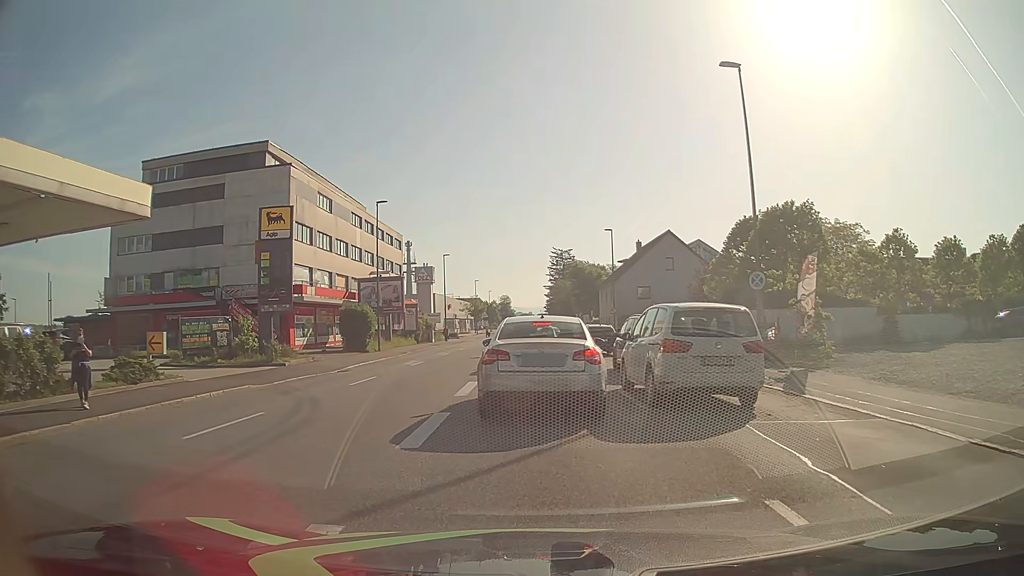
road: tertiary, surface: asphalt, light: Day
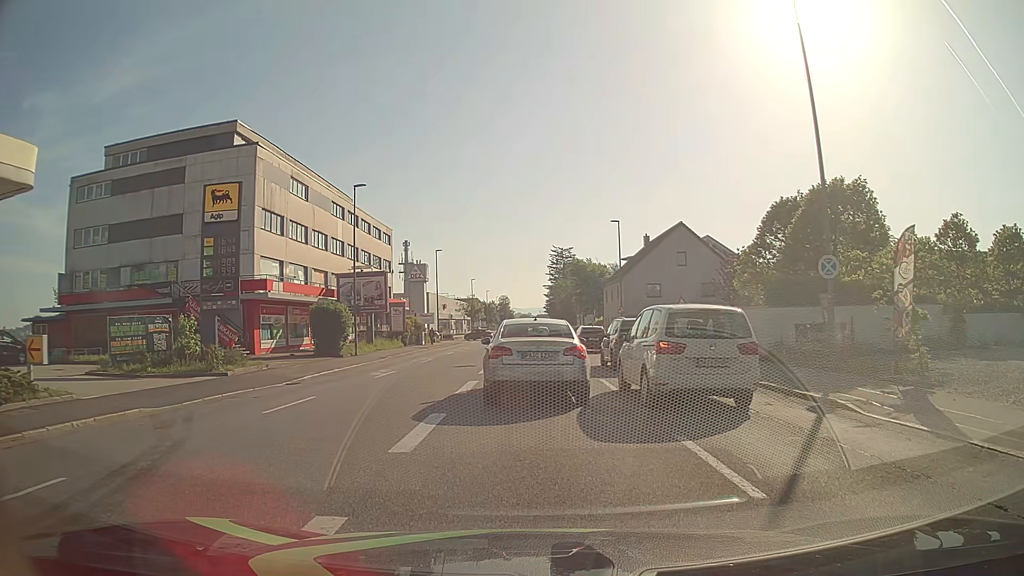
(+0.1, +5.8) m; +1°
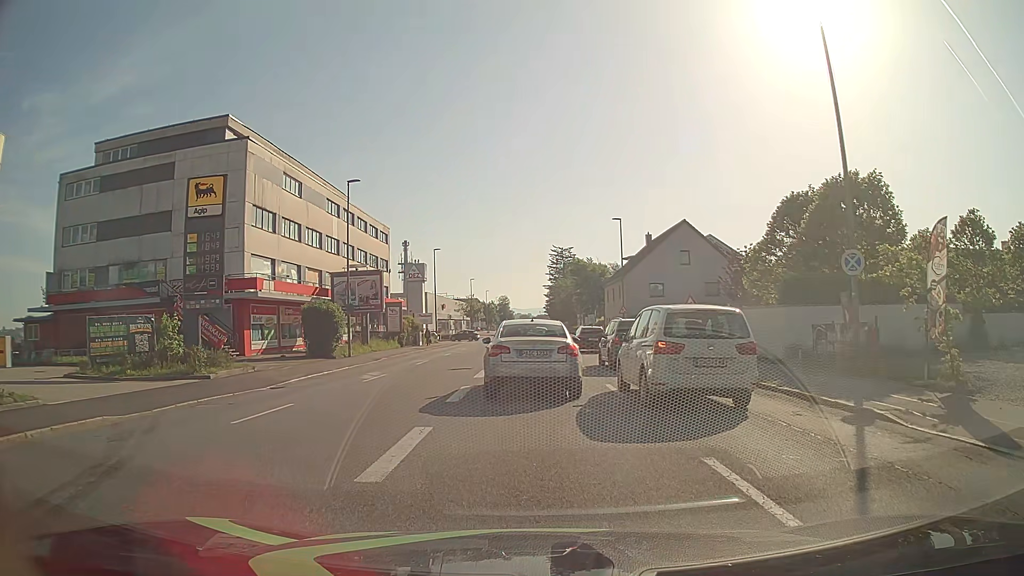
(0.0, +1.4) m; 0°
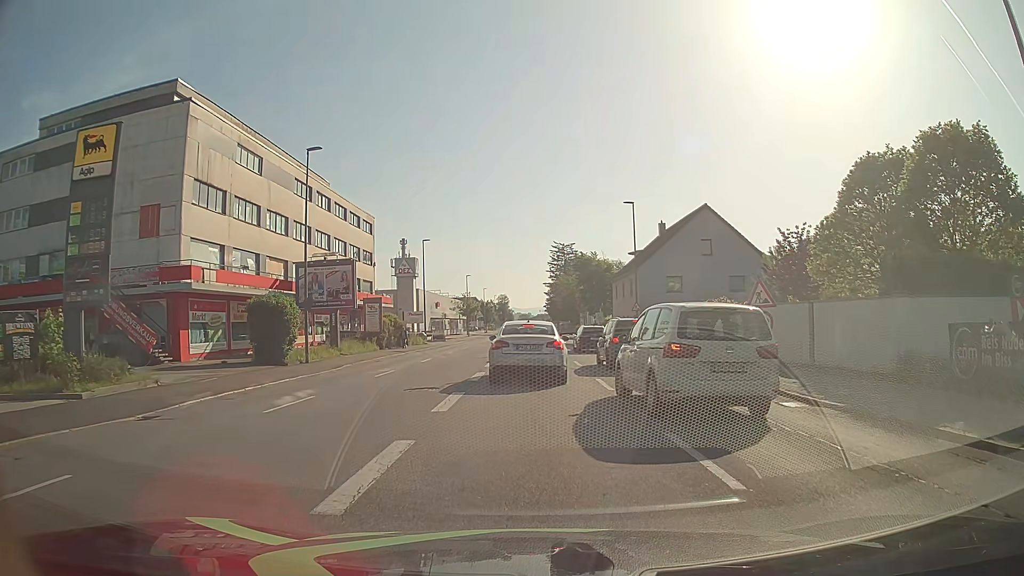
(-0.1, +7.5) m; -1°
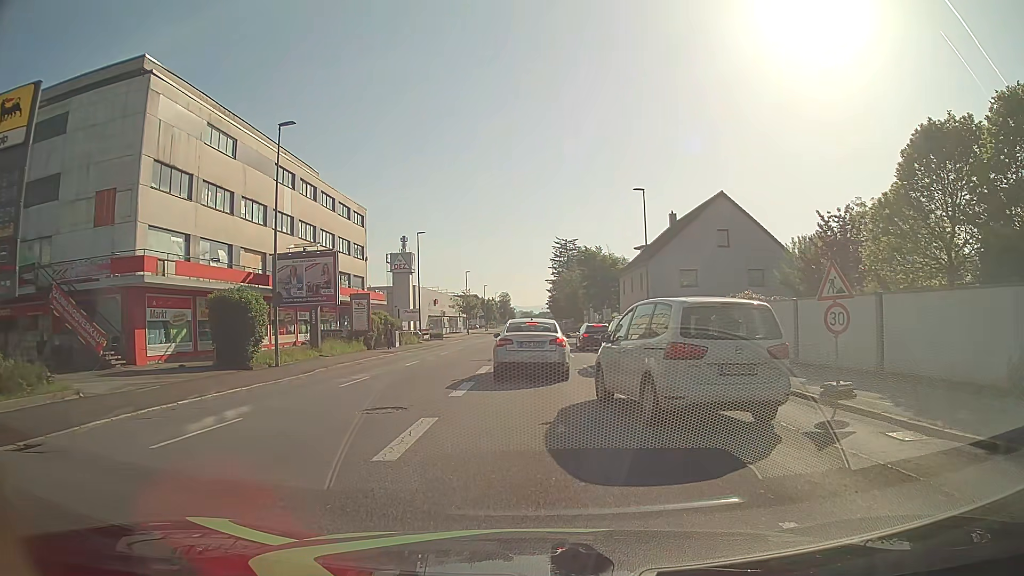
(0.0, +4.1) m; 0°
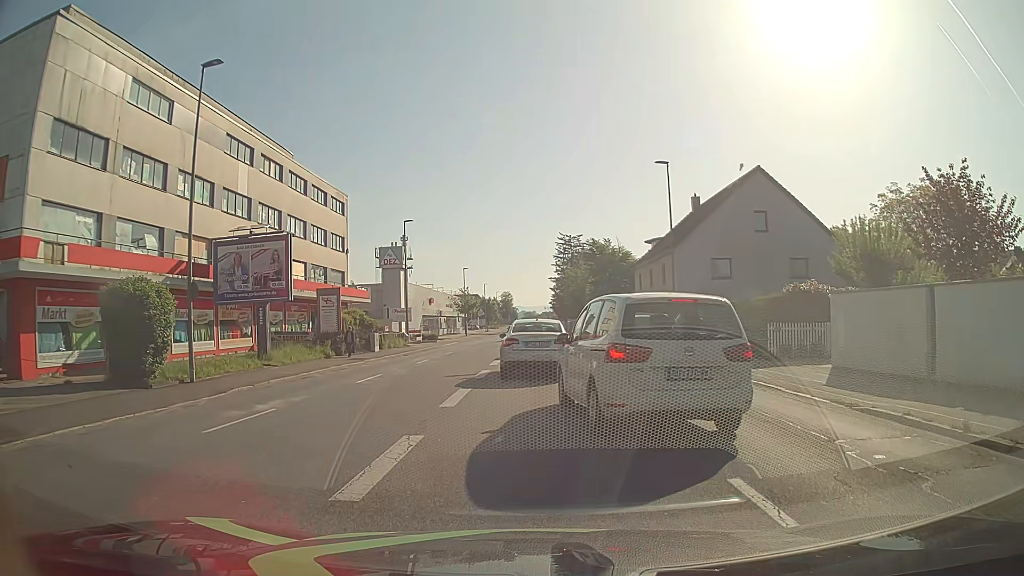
(0.0, +7.5) m; -1°
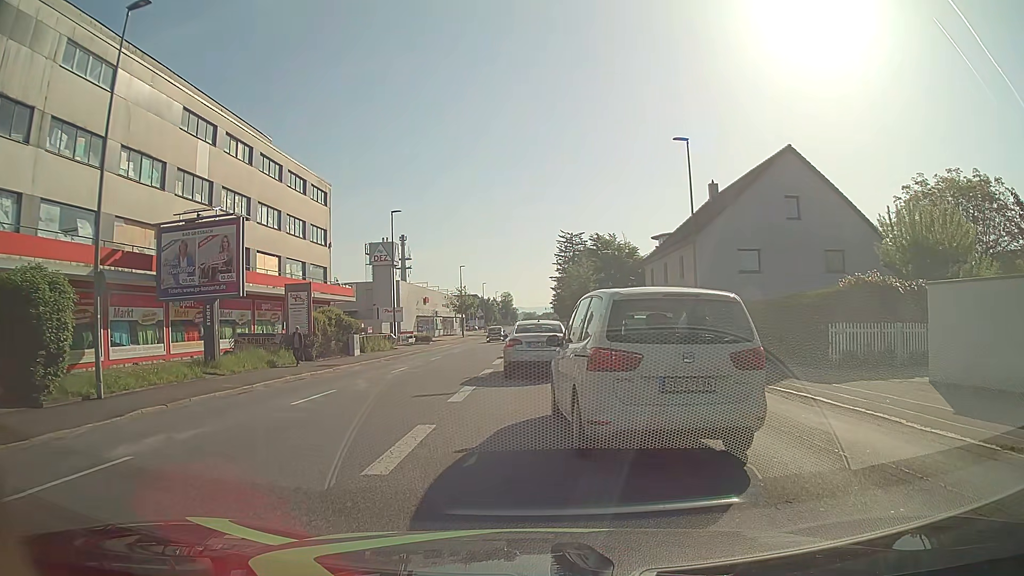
(0.0, +5.0) m; 0°
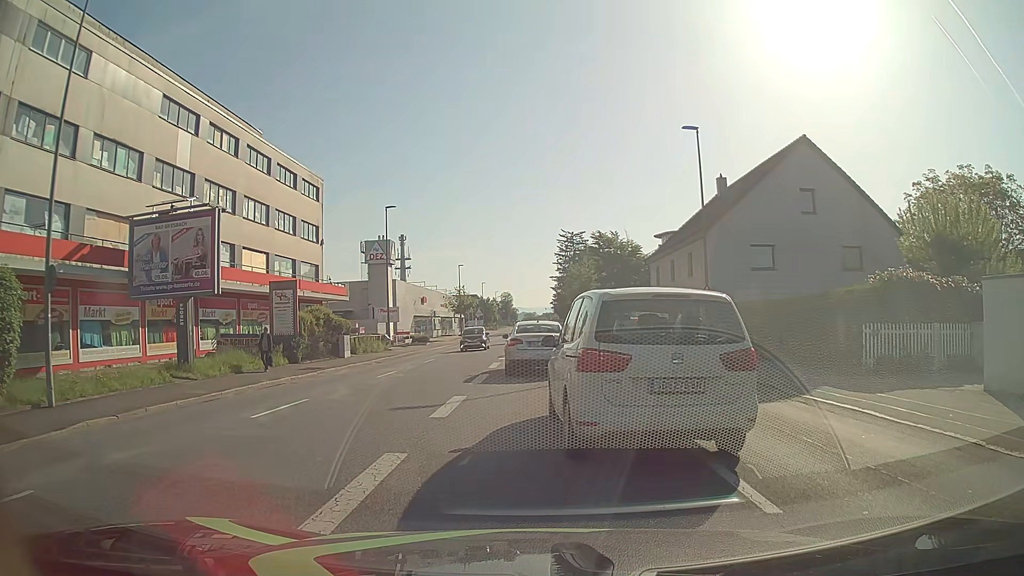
(0.0, +2.0) m; +1°
(0, +10) (0, +20) (0, +30) (0, +40) (0, +50) (0, +60) (0, +70) (0, +80) (0, +90) (0, +100) m
